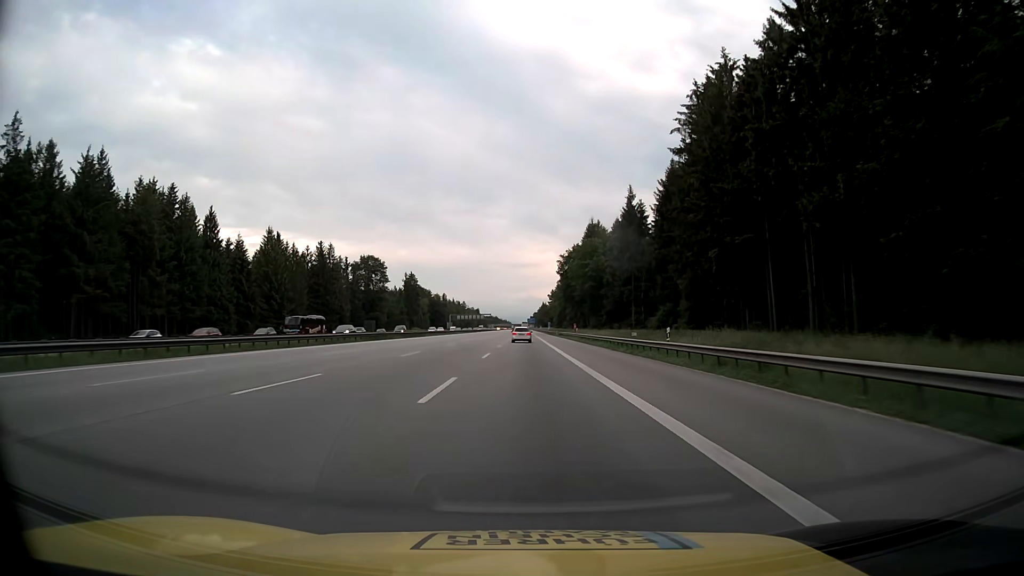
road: motorway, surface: asphalt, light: Day
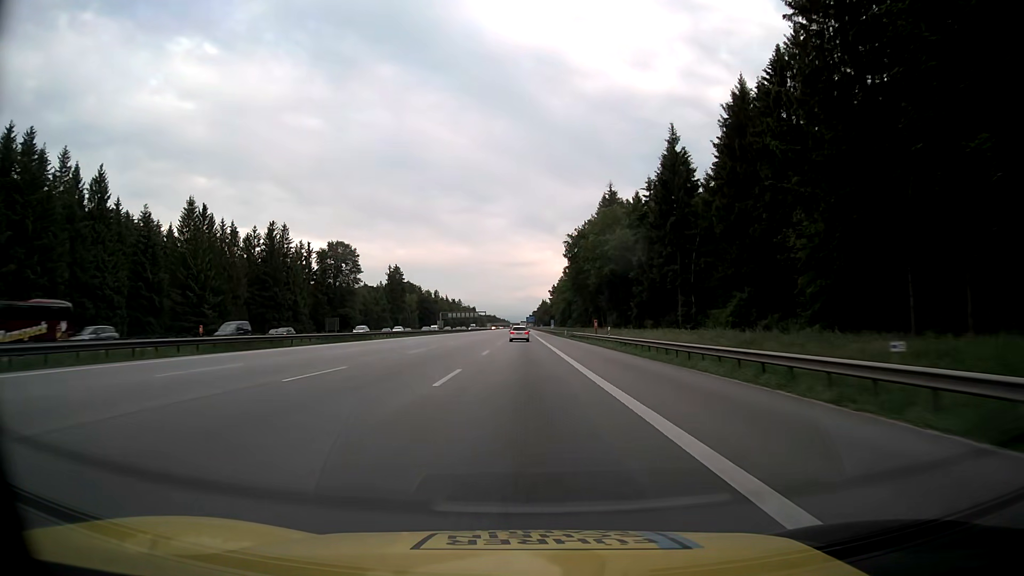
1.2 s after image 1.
(0.0, +32.9) m; 0°
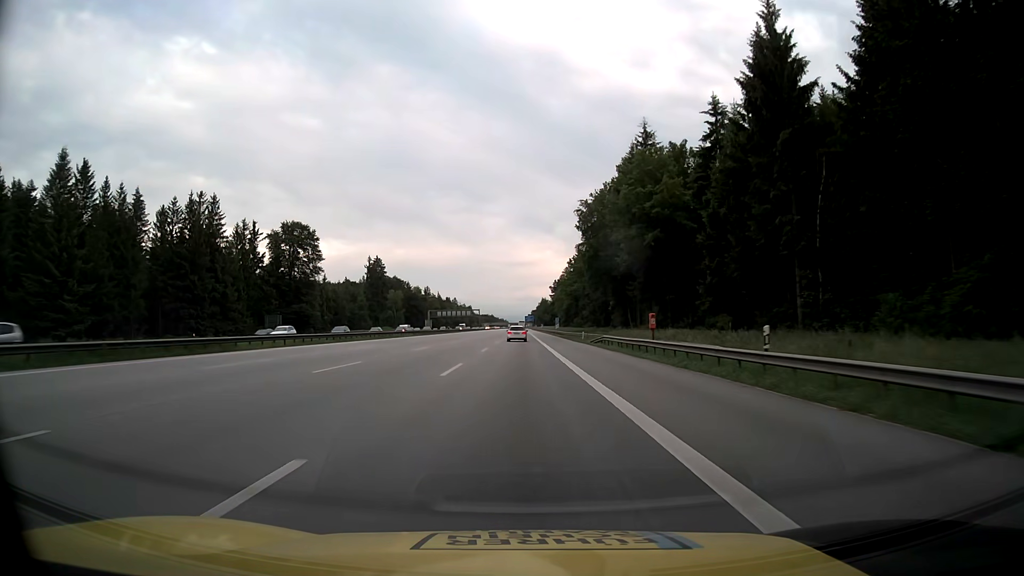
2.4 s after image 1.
(+0.1, +32.9) m; 0°
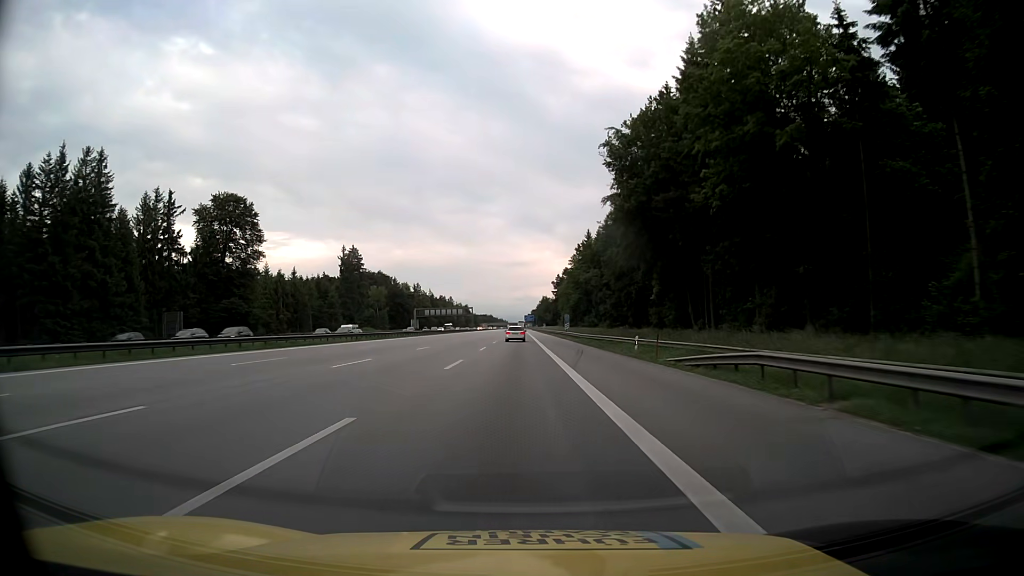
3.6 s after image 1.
(0.0, +32.9) m; 0°
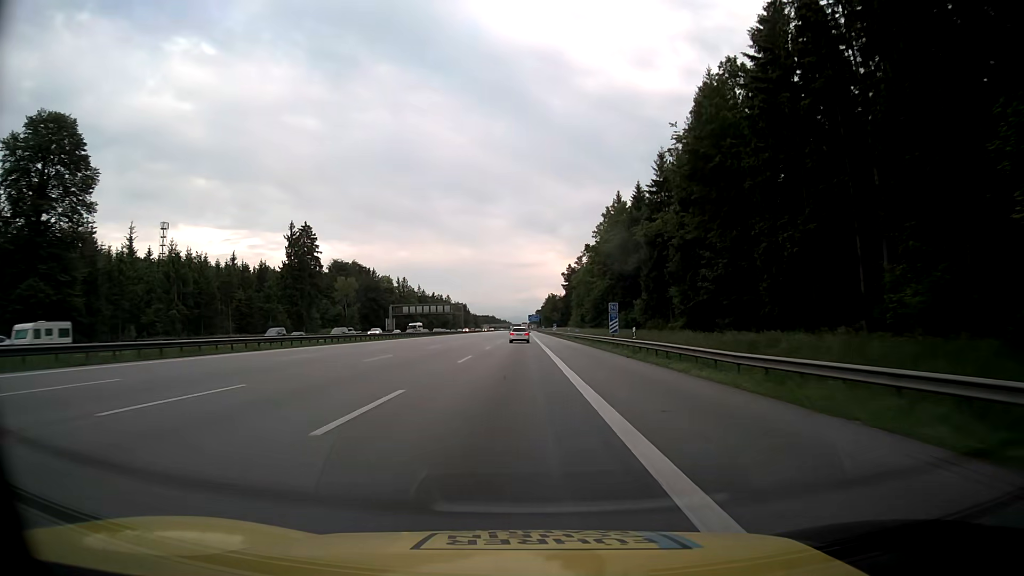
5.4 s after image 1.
(-0.3, +49.4) m; -1°
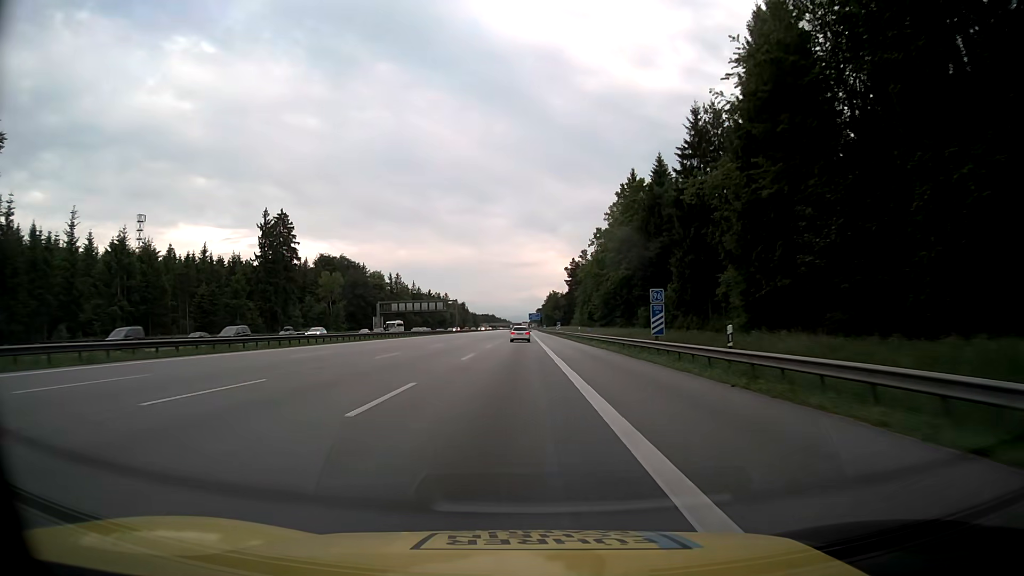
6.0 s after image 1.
(0.0, +16.5) m; 0°
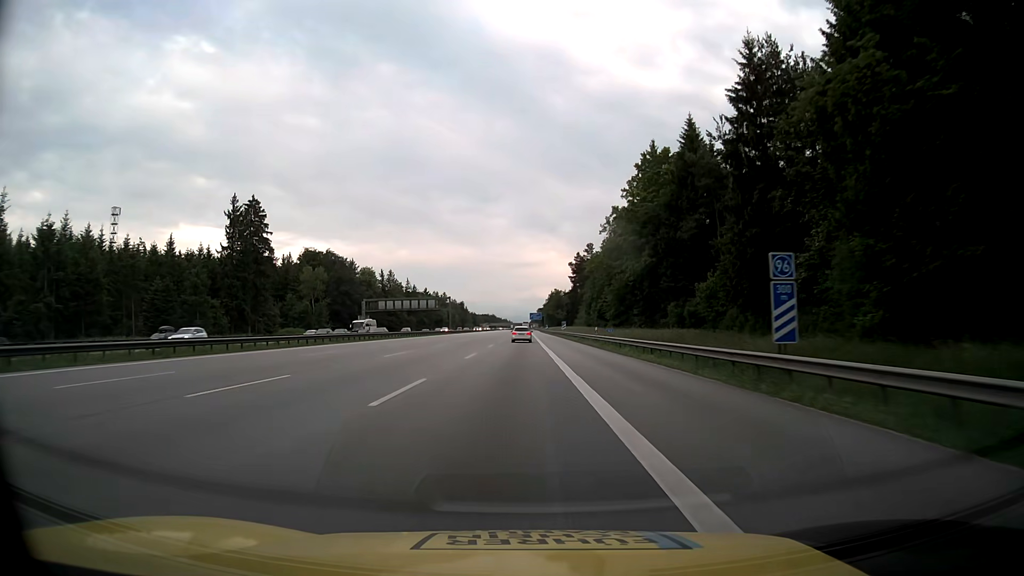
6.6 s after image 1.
(0.0, +16.5) m; 0°
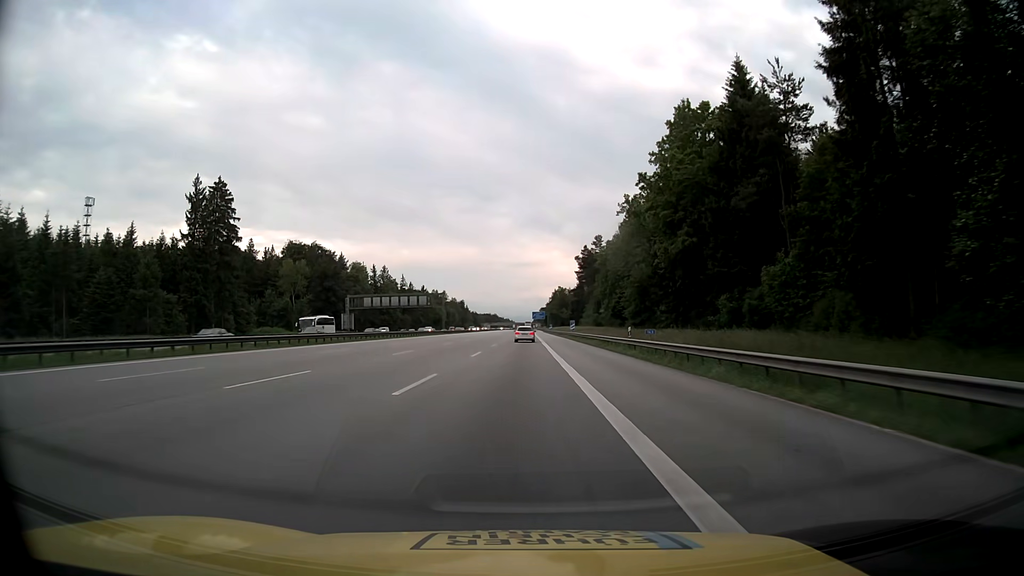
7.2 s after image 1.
(0.0, +16.5) m; 0°
(0, +10) (0, +20) (0, +30) (0, +40) (0, +50) (0, +60) (0, +70) (0, +80) (0, +90) (0, +100) m
